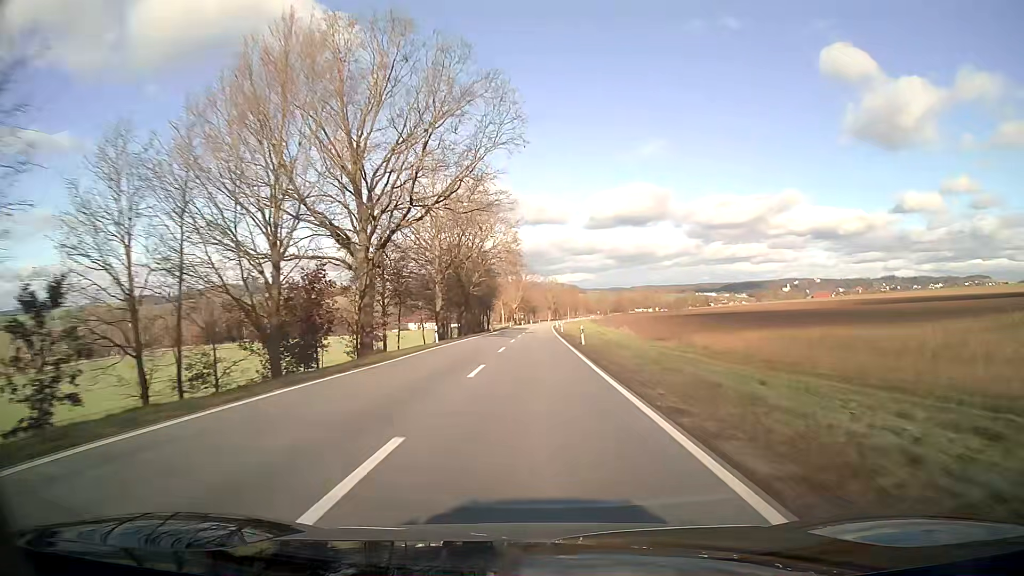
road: secondary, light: Day
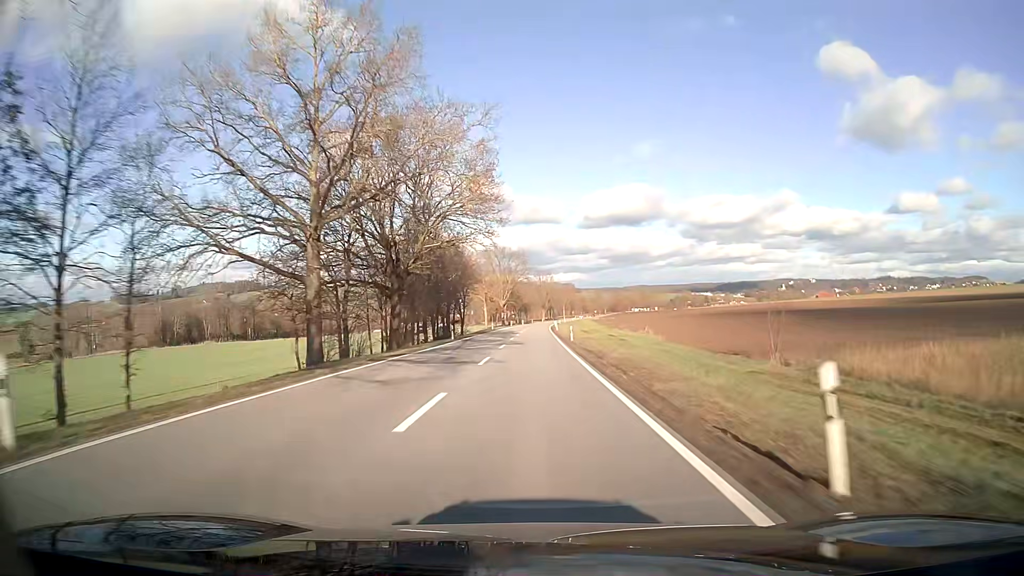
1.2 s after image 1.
(+0.2, +31.6) m; 0°
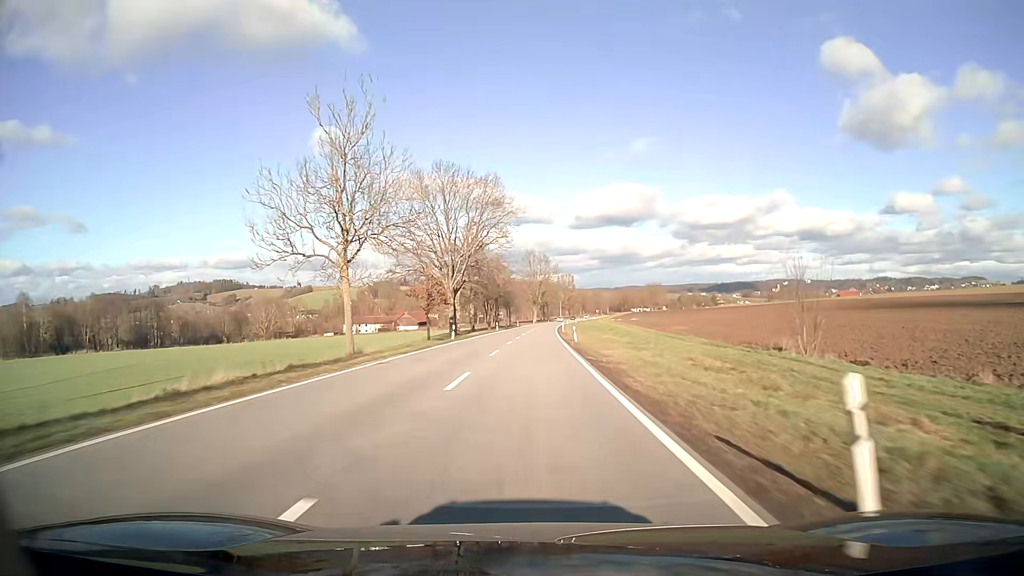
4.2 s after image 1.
(+0.4, +79.1) m; +1°
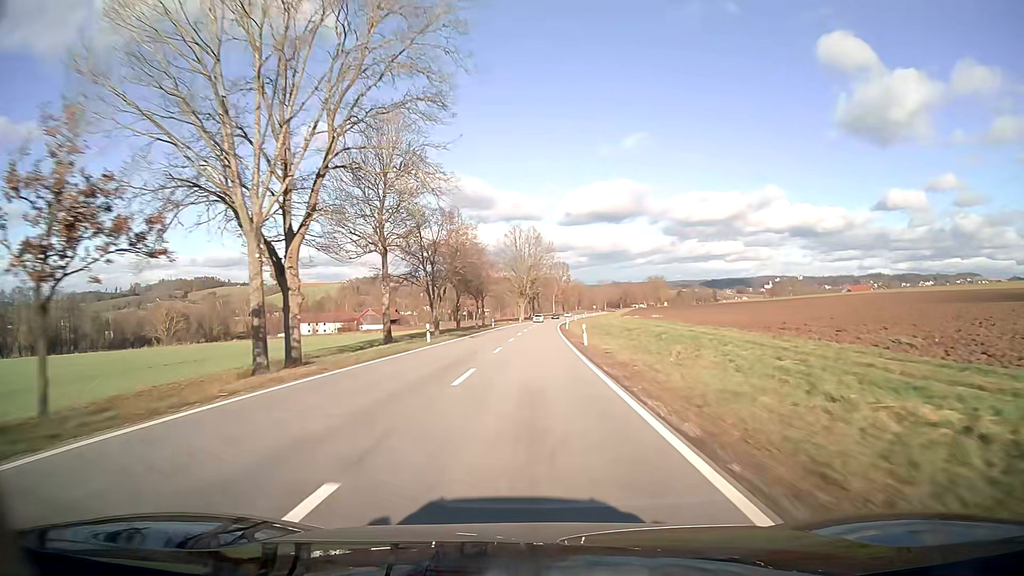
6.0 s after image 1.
(+0.4, +47.5) m; +1°
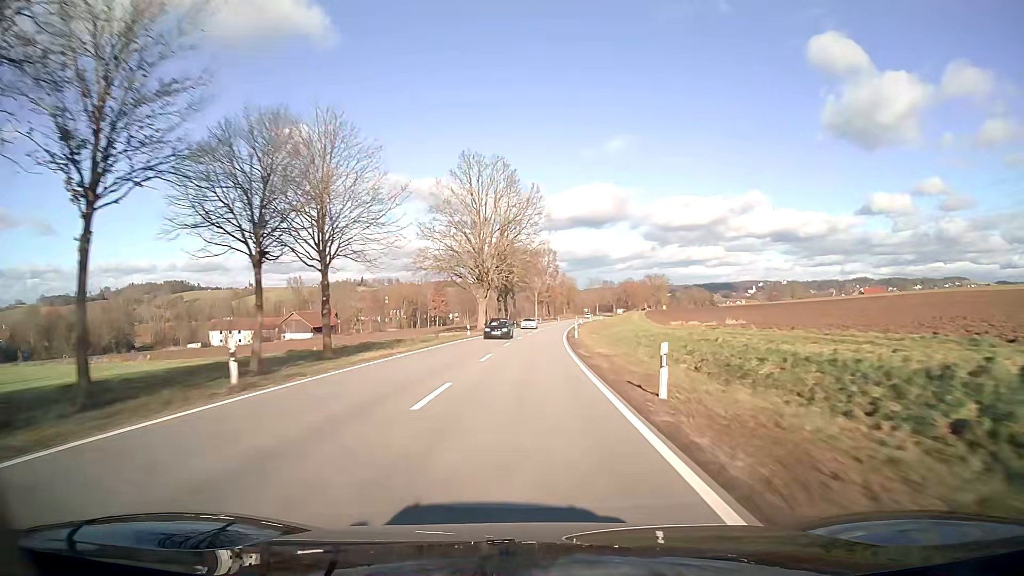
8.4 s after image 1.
(+1.0, +63.3) m; +2°
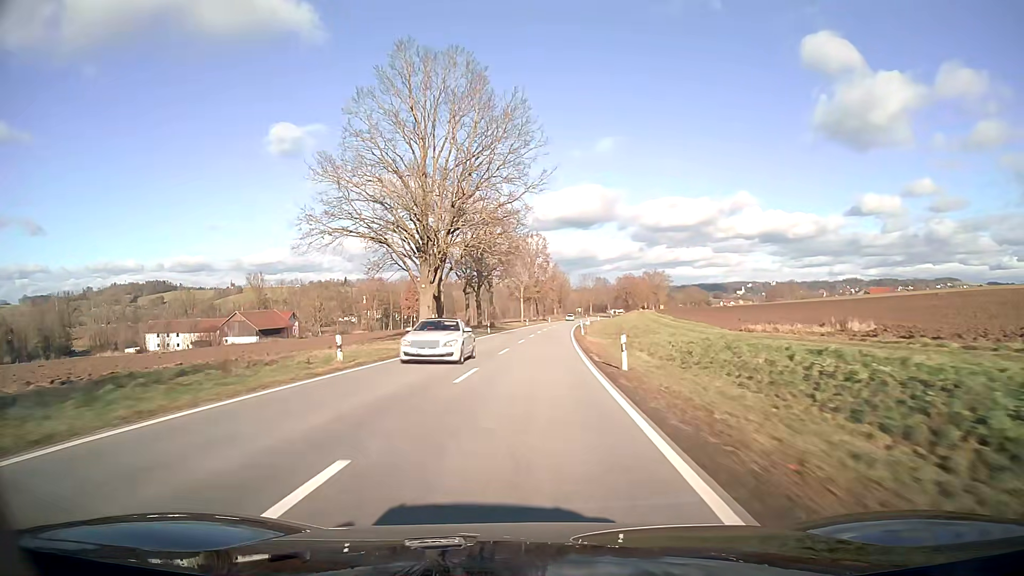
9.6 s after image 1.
(+0.4, +31.6) m; +1°
(0, +10) (0, +20) (0, +30) (+1, +40) (+1, +50) (+2, +60) (+2, +70) (+3, +80) (+4, +90) (+4, +100) m
